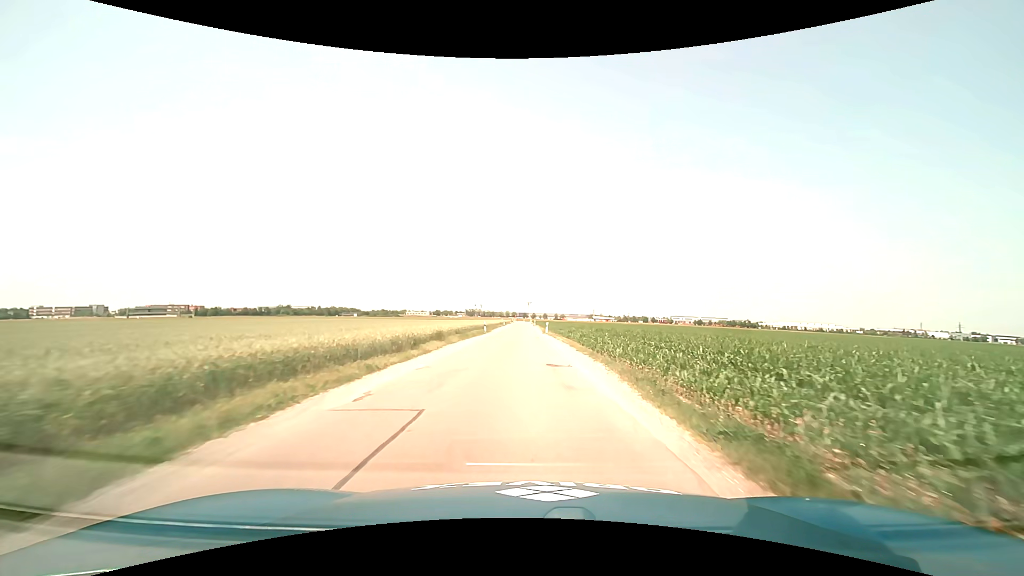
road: unclassified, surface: asphalt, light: Day
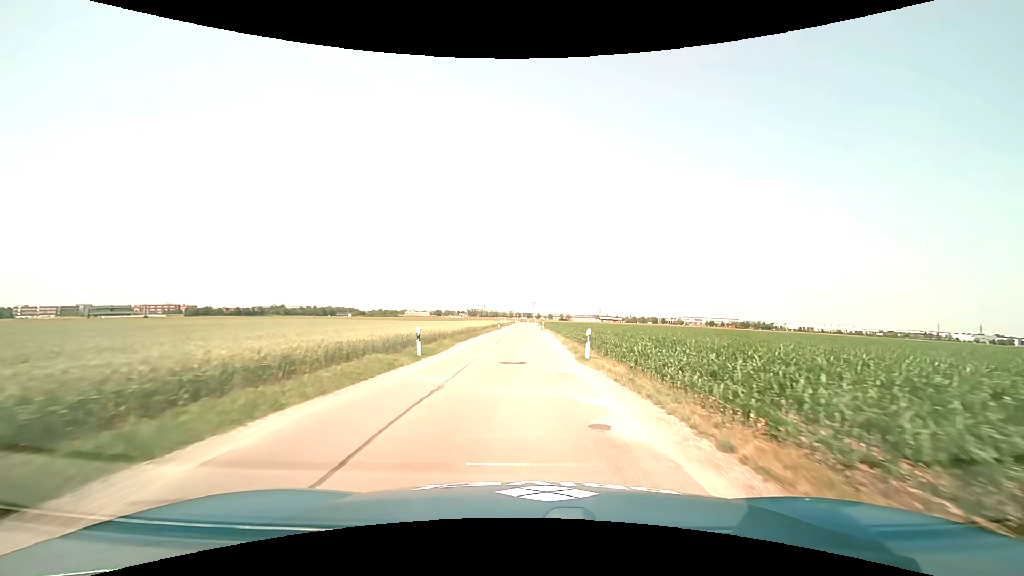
(-0.2, +30.0) m; -1°
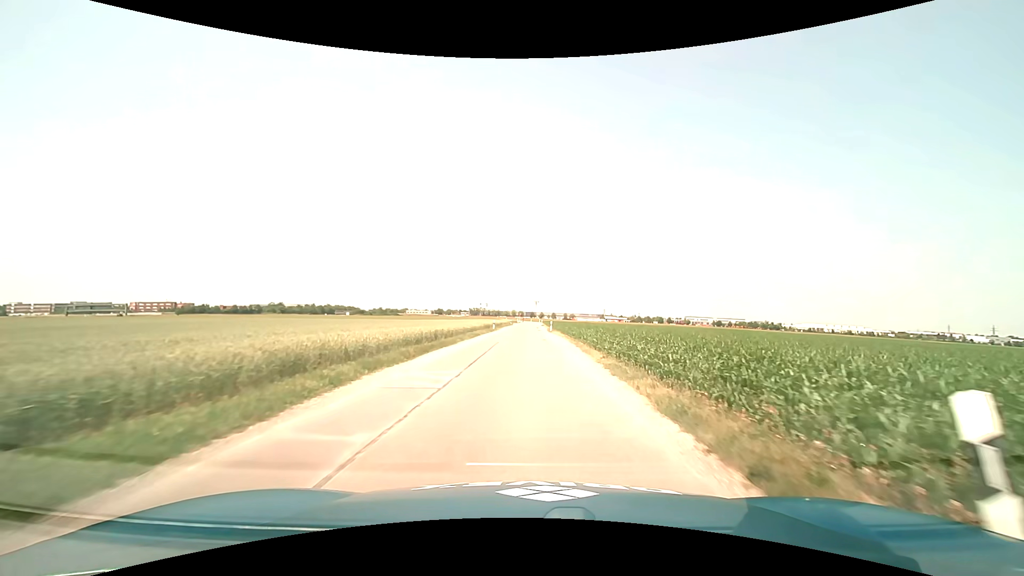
(-0.1, +14.9) m; 0°
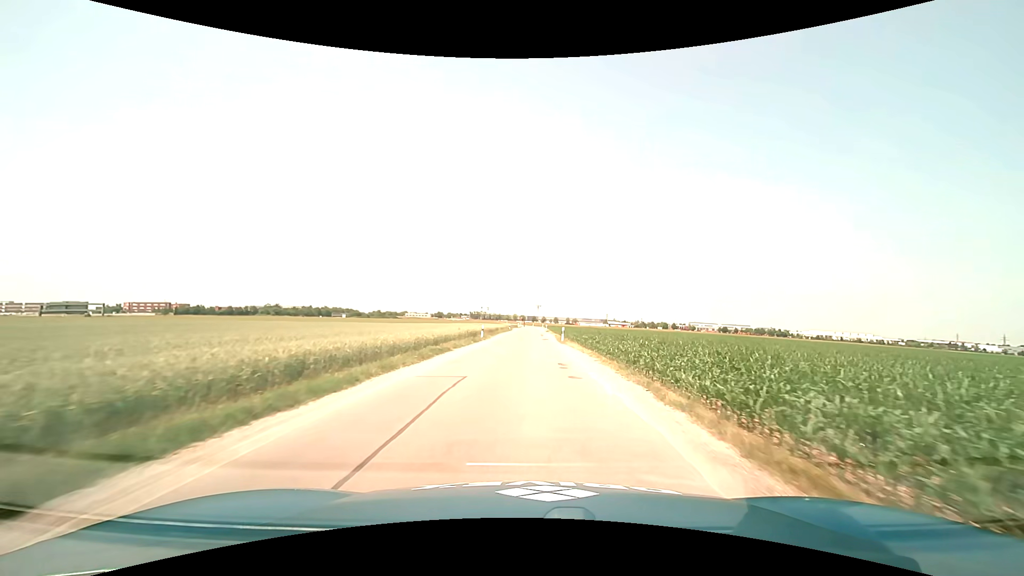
(0.0, +14.8) m; 0°
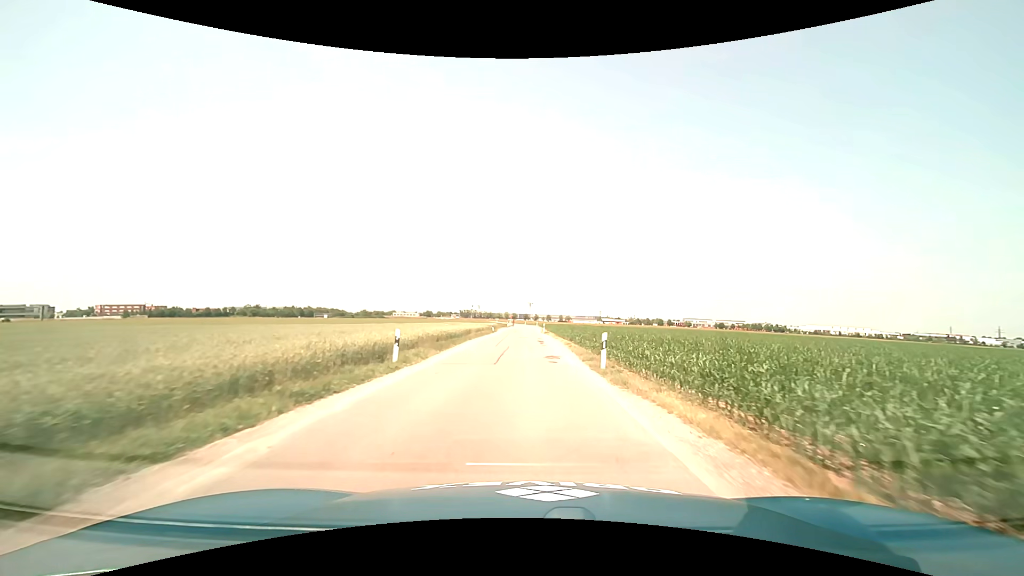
(+0.1, +22.4) m; +1°
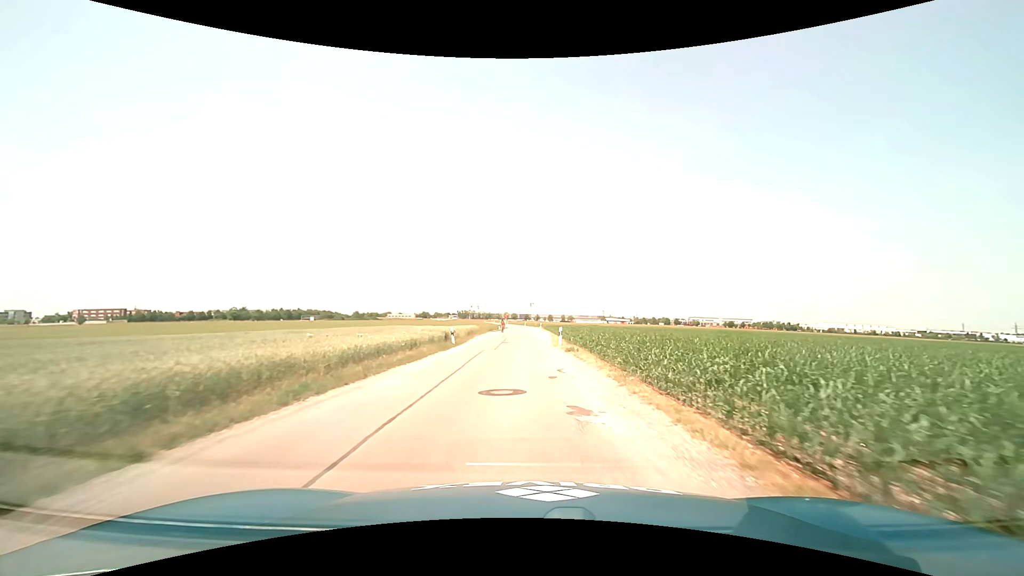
(+0.1, +30.1) m; 0°
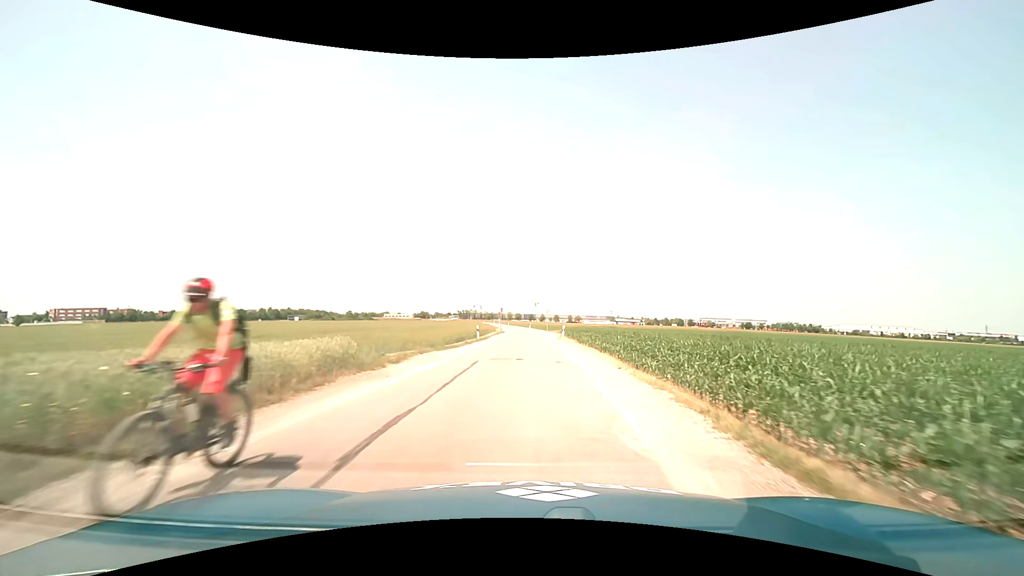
(-0.5, +37.4) m; -1°
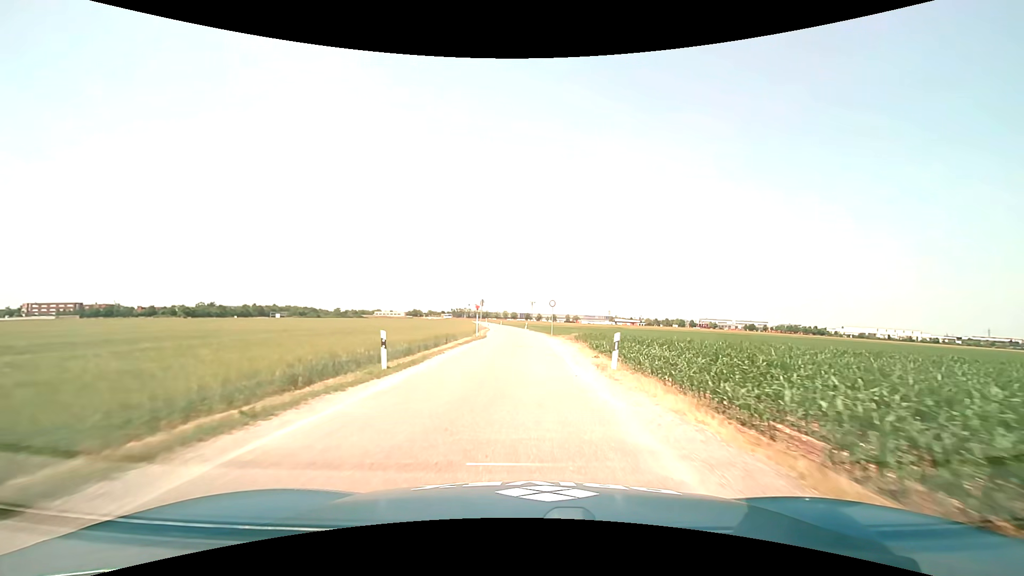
(+0.1, +22.4) m; 0°
(0, +10) (0, +20) (0, +30) (0, +40) (0, +50) (-1, +60) (-1, +70) (-2, +80) (-3, +90) (-4, +100) m
